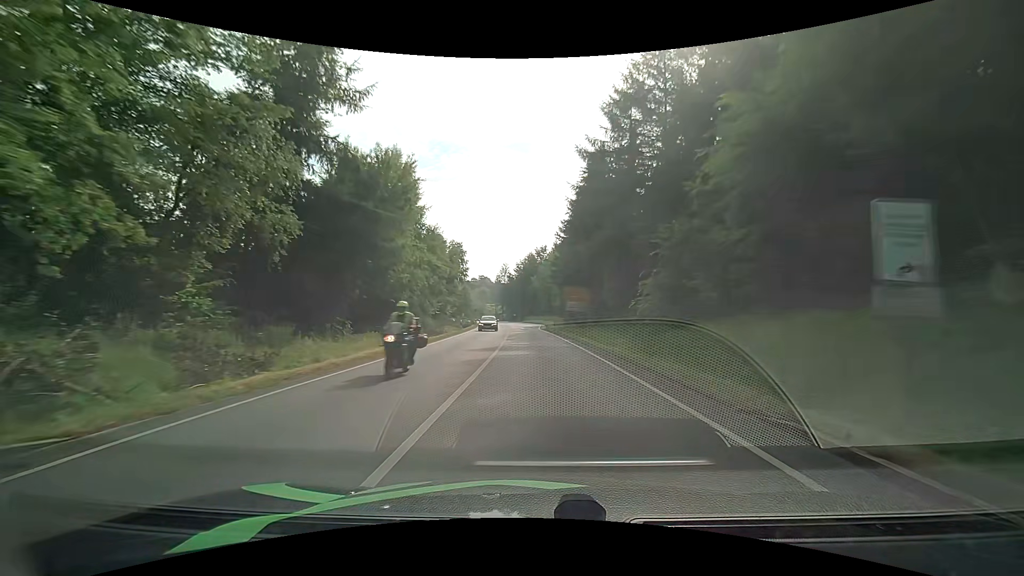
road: primary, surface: asphalt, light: Day
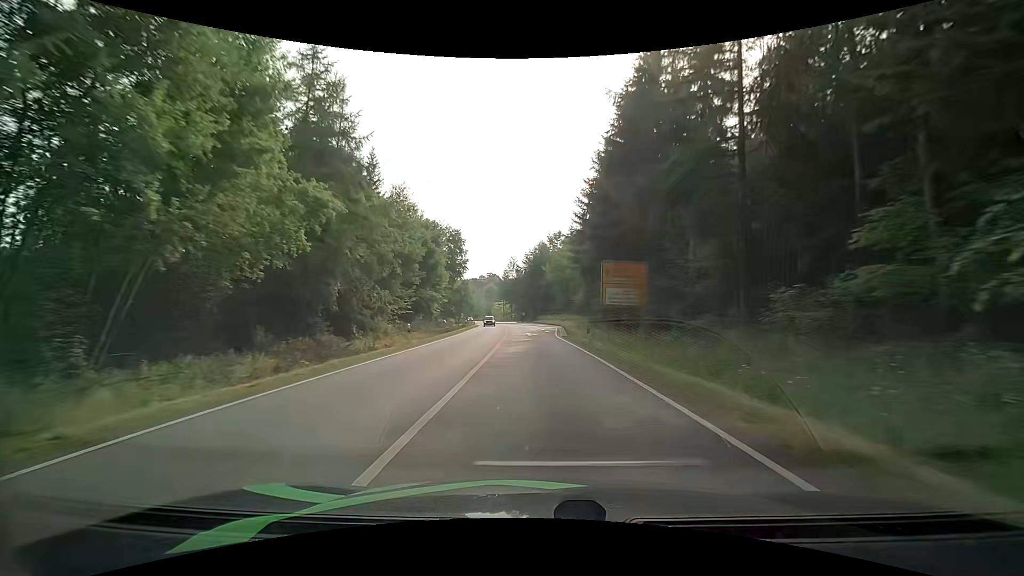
(-0.2, +22.7) m; -2°
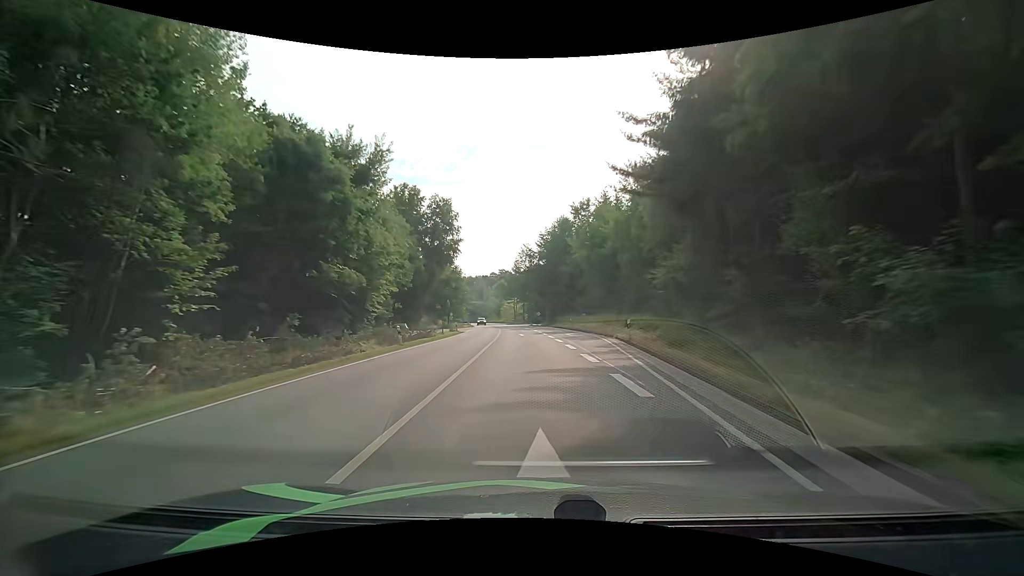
(-0.5, +34.1) m; -2°
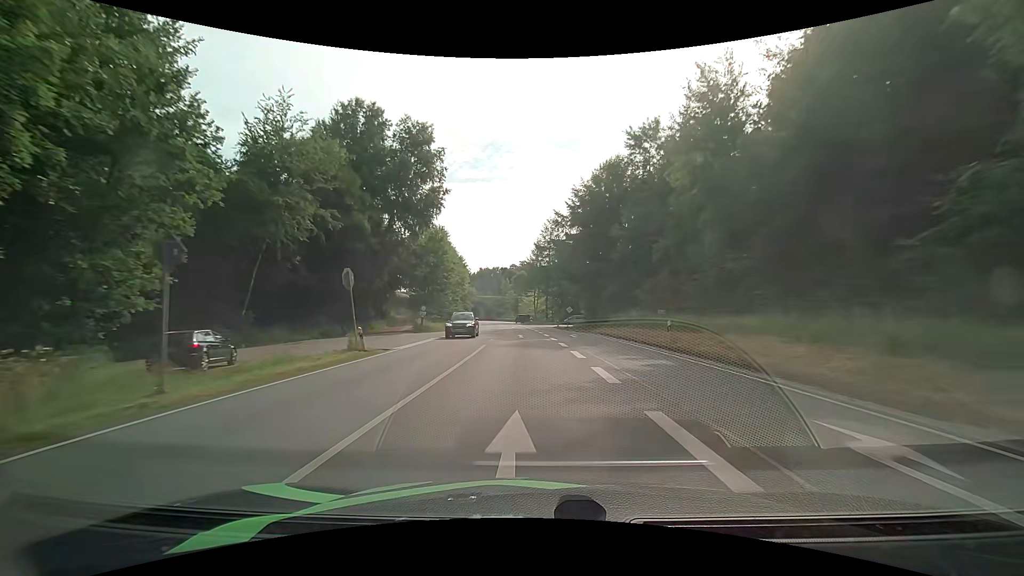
(-0.7, +34.2) m; -3°
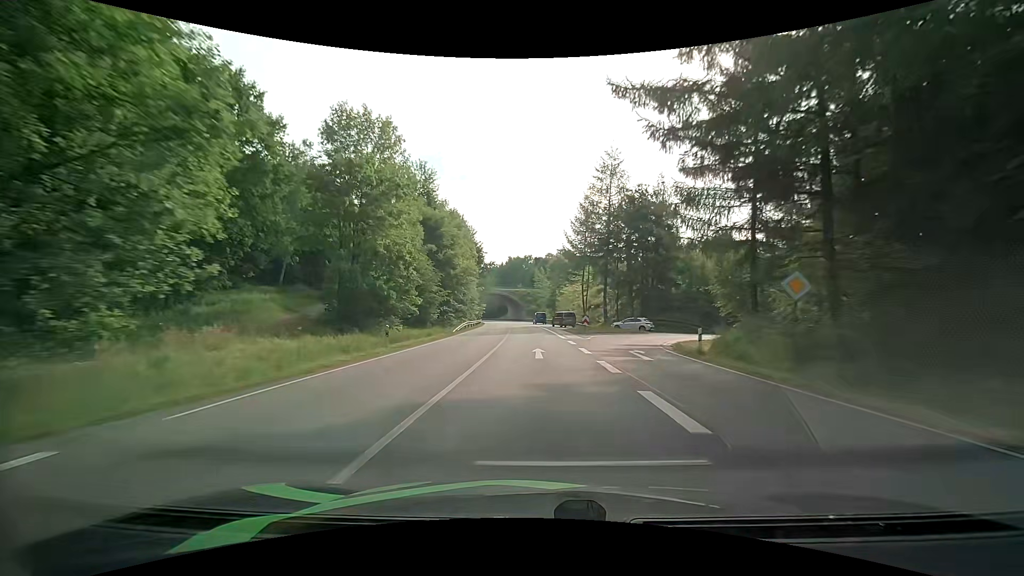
(-1.2, +45.9) m; -3°
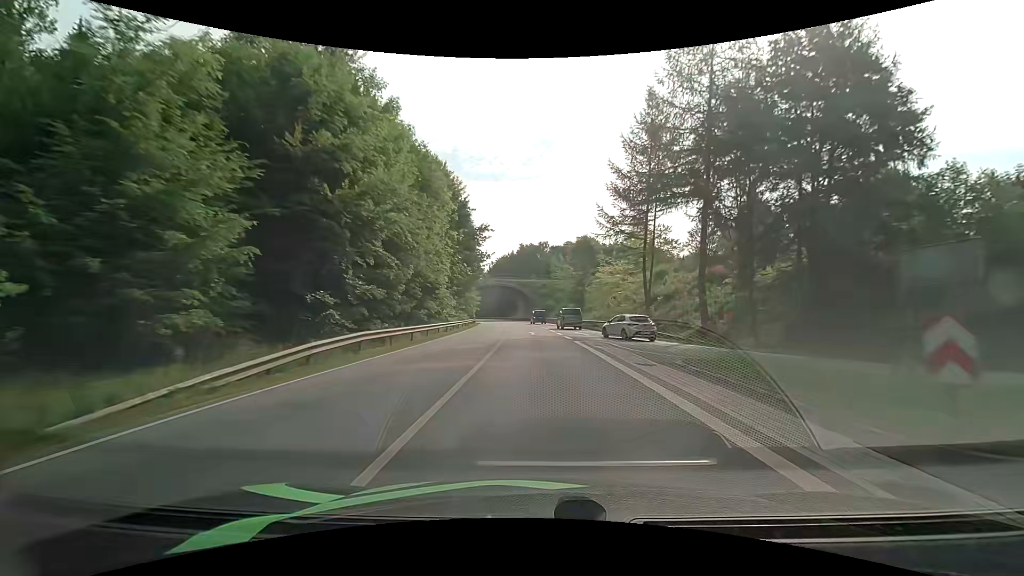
(-0.8, +33.0) m; -2°
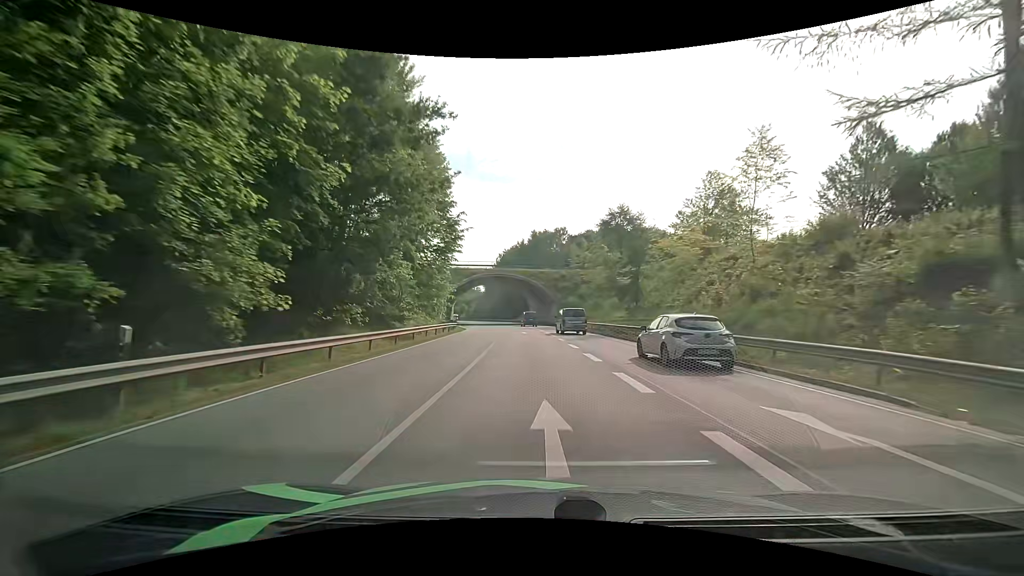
(-0.2, +30.0) m; -2°
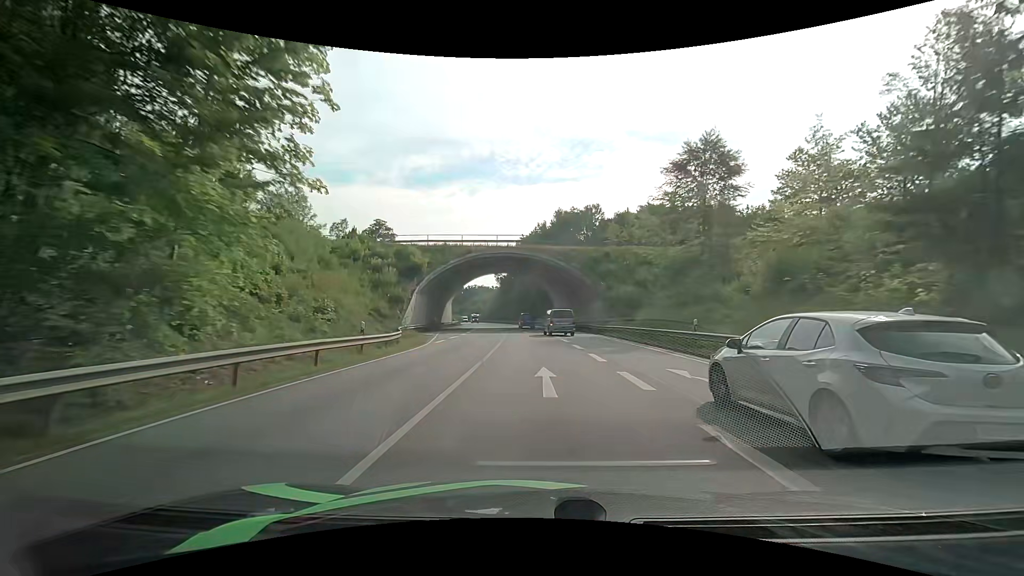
(-0.6, +29.5) m; -2°
(0, +10) (0, +20) (-1, +30) (-1, +40) (-2, +50) (-2, +60) (-3, +70) (-5, +80) (-6, +90) (-7, +100) m
